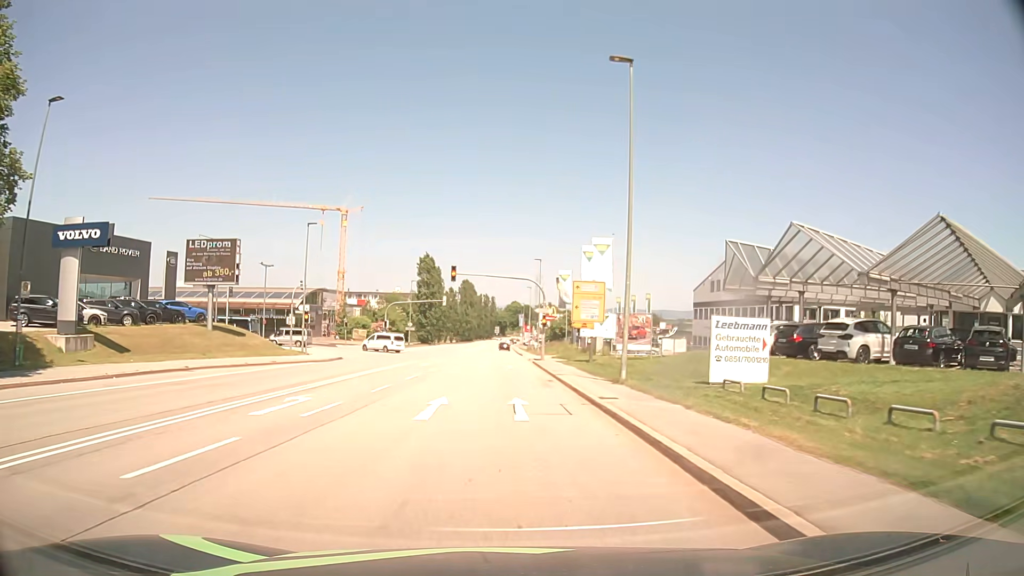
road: secondary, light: Day
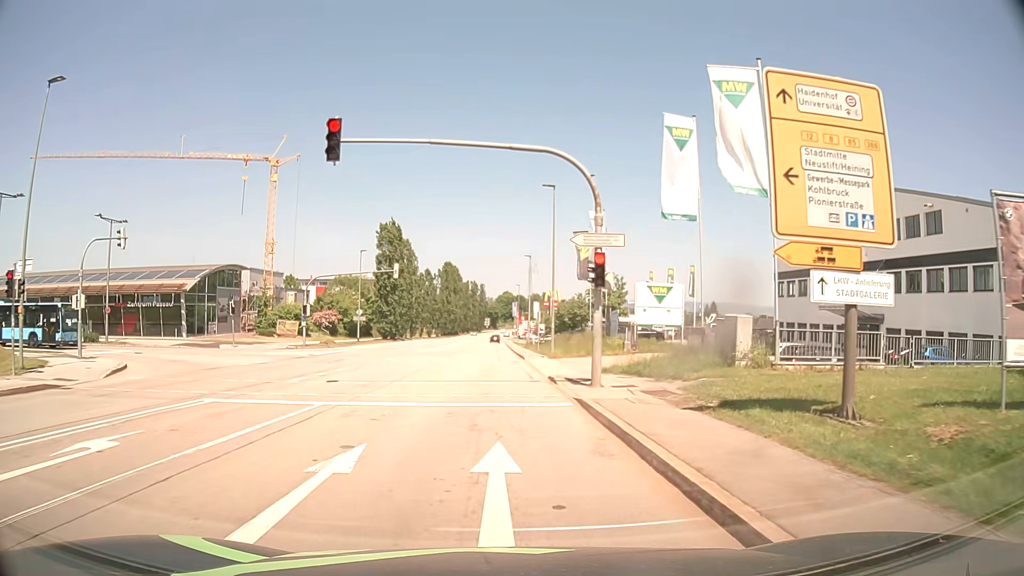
(+0.3, +31.9) m; 0°
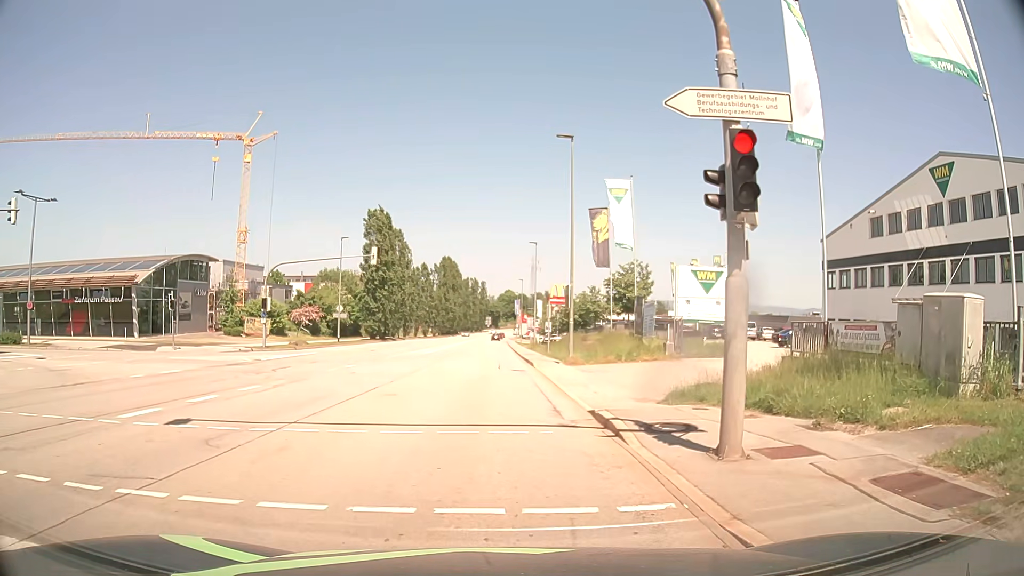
(0.0, +9.4) m; 0°
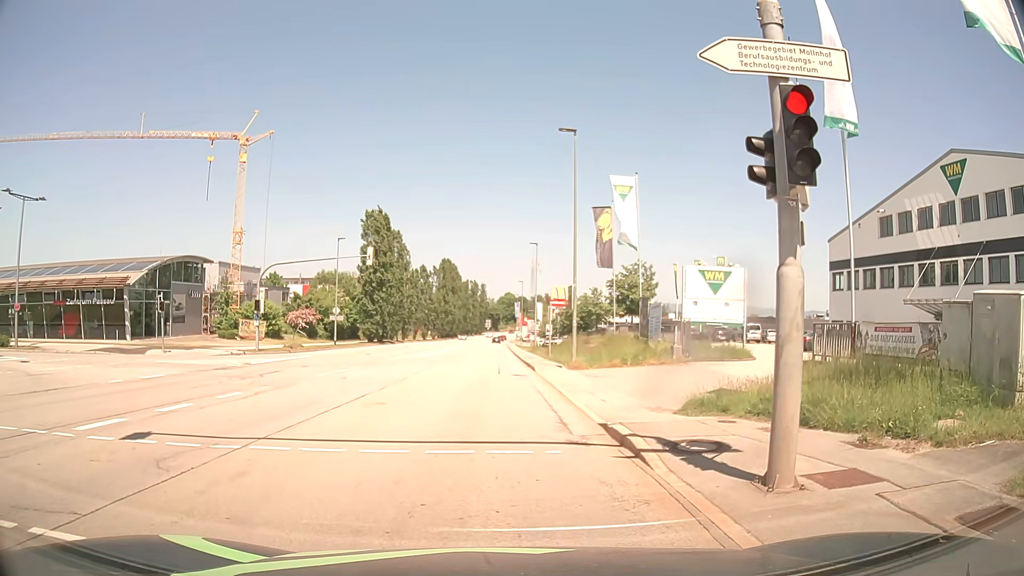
(0.0, +1.2) m; -1°
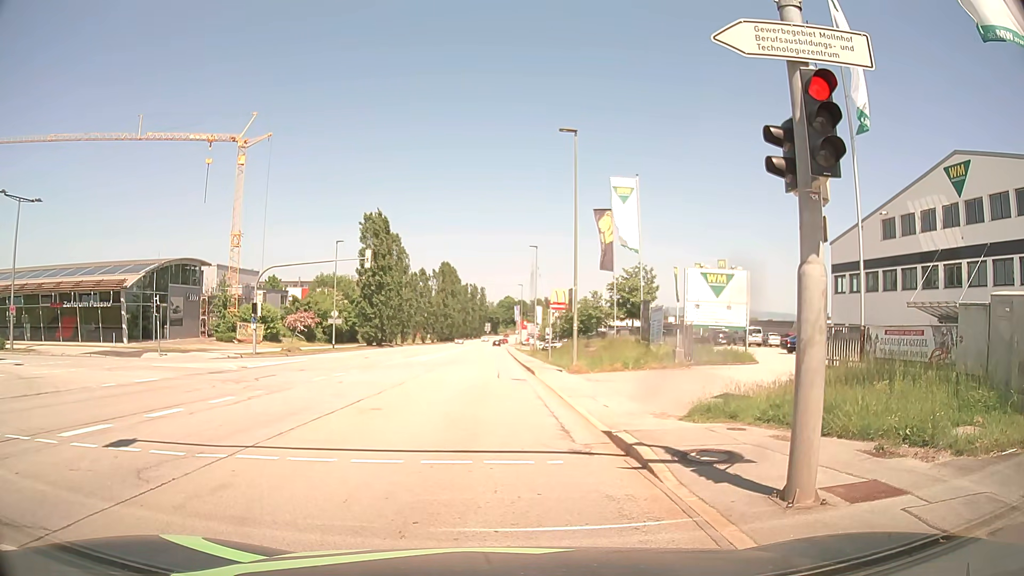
(0.0, +0.4) m; 0°
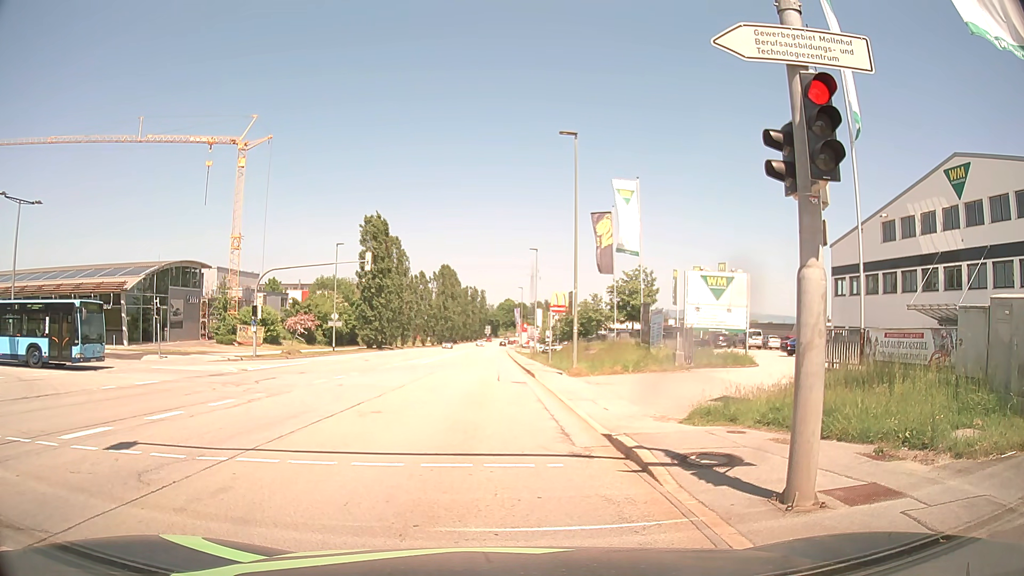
(0.0, +0.1) m; 0°
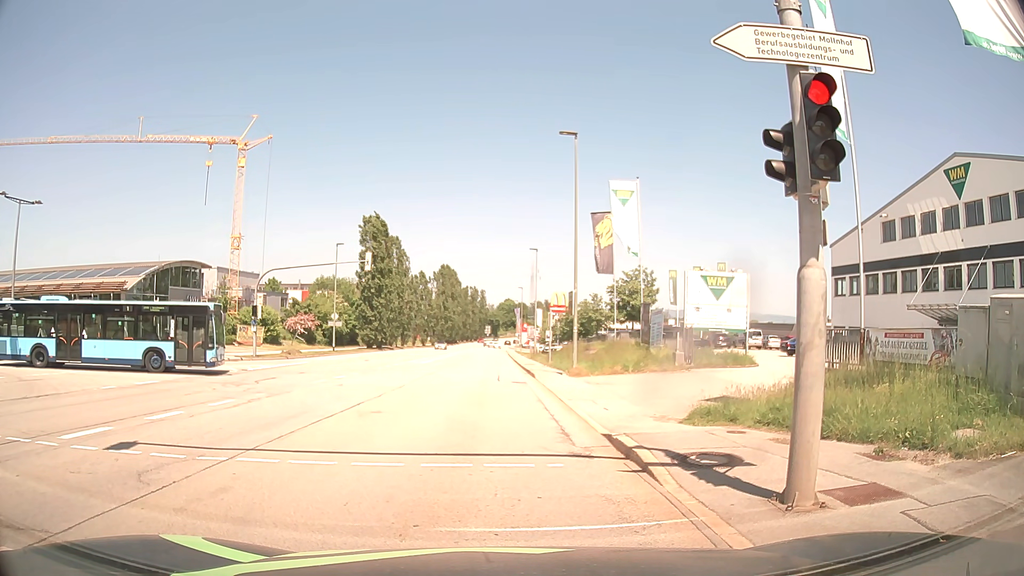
(0.0, 0.0) m; 0°
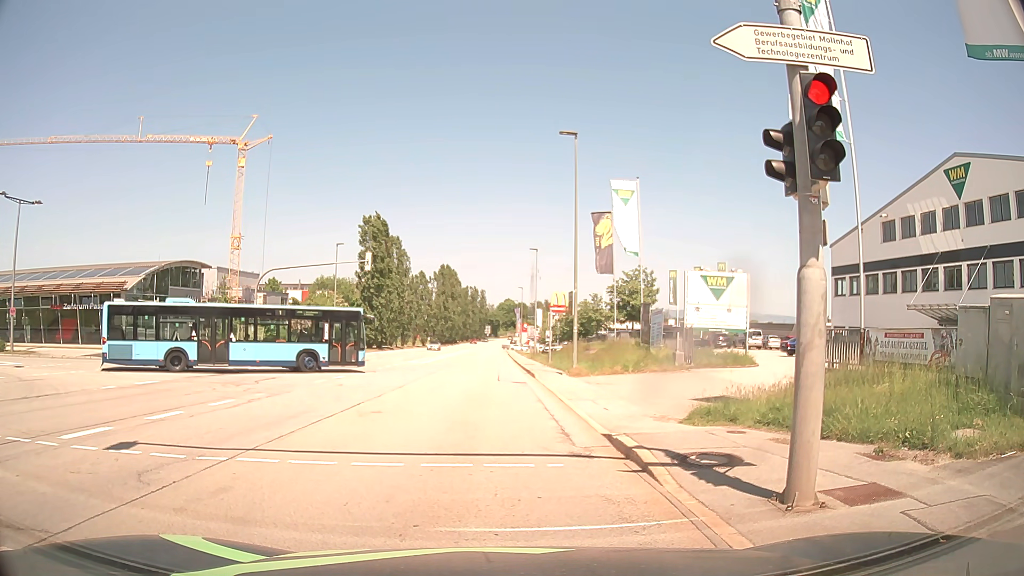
(0.0, 0.0) m; 0°
(0, +10) (0, +20) (0, +30) (-1, +40) (-1, +50) (0, +60) (0, +70) (0, +80) (0, +90) (0, +100) m
